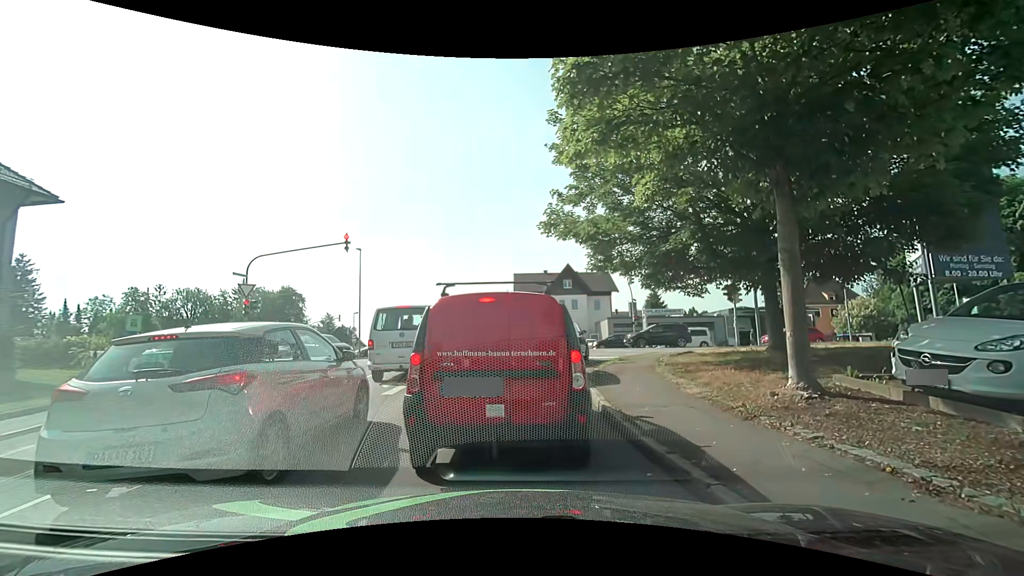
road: residential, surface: asphalt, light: Day
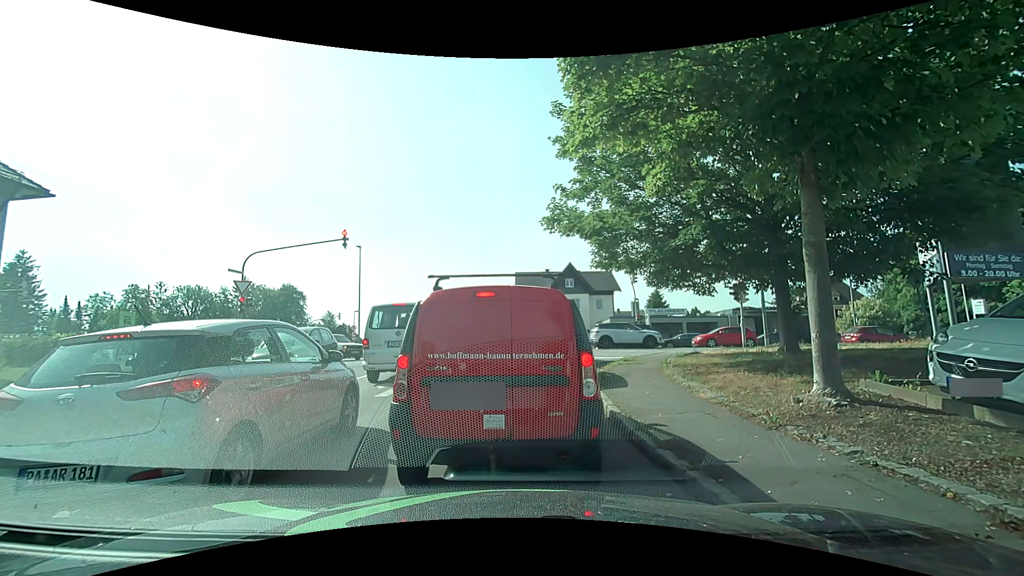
(0.0, +0.6) m; 0°
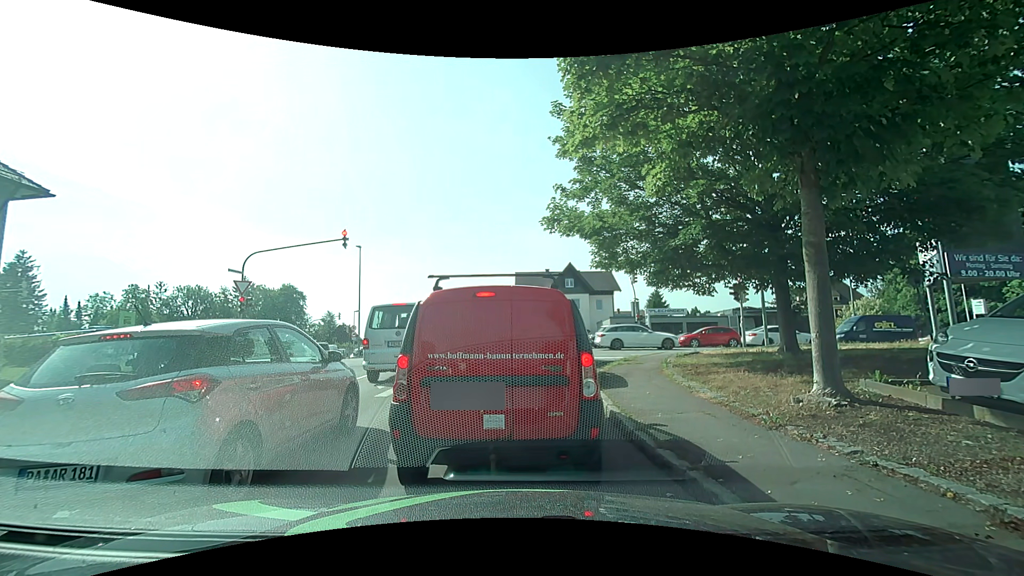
(0.0, 0.0) m; 0°
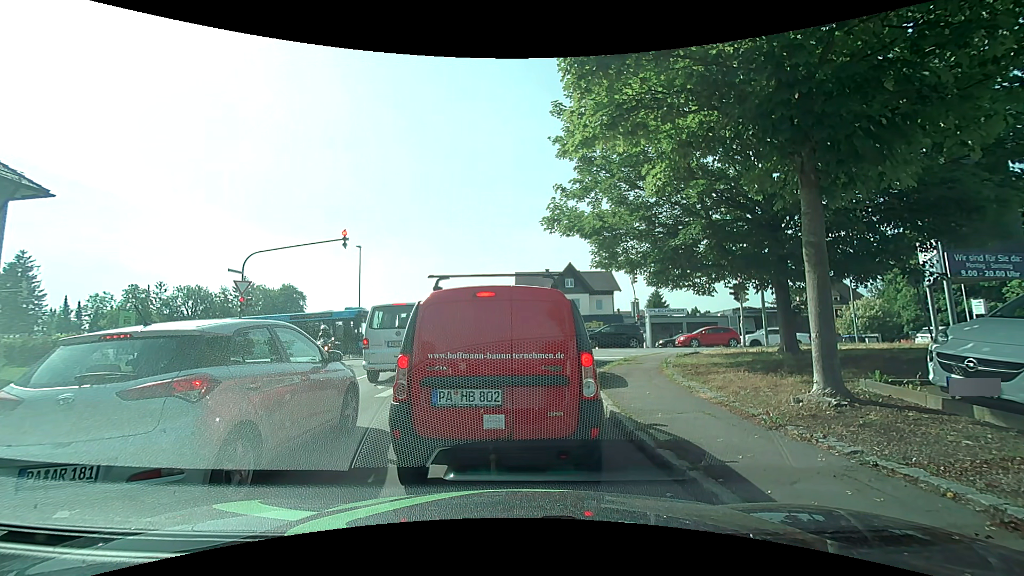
(0.0, 0.0) m; 0°
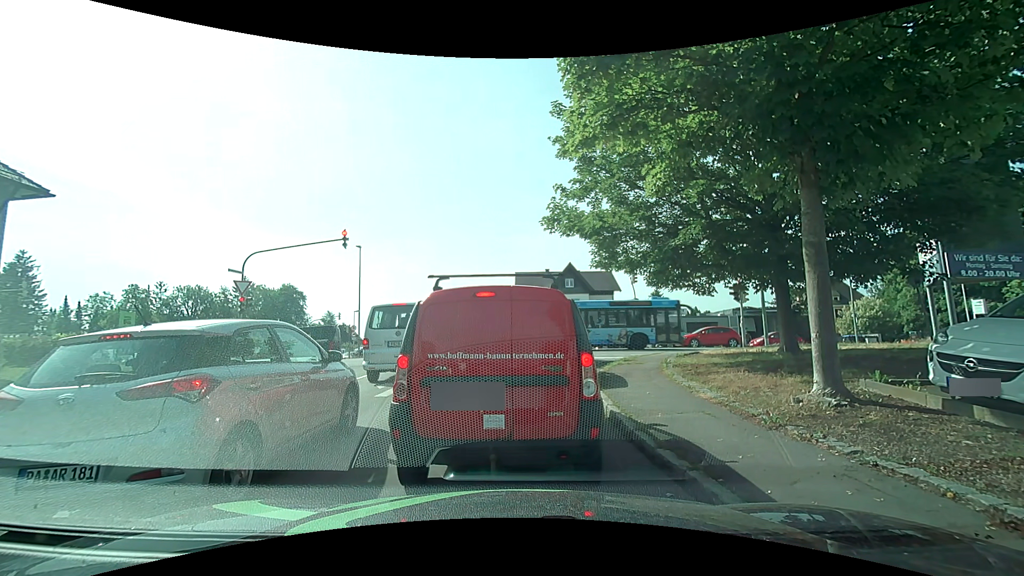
(0.0, 0.0) m; 0°
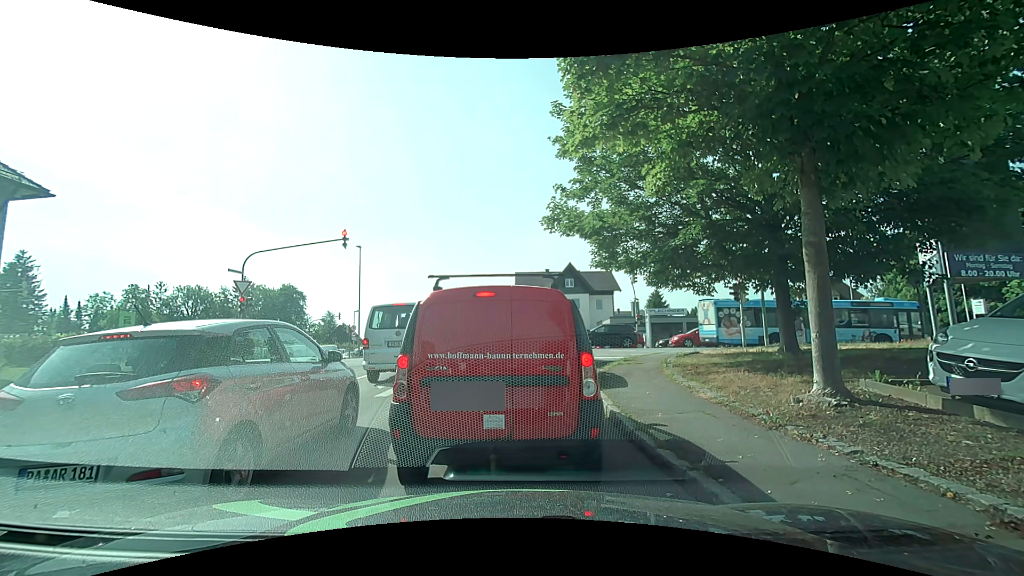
(0.0, 0.0) m; 0°
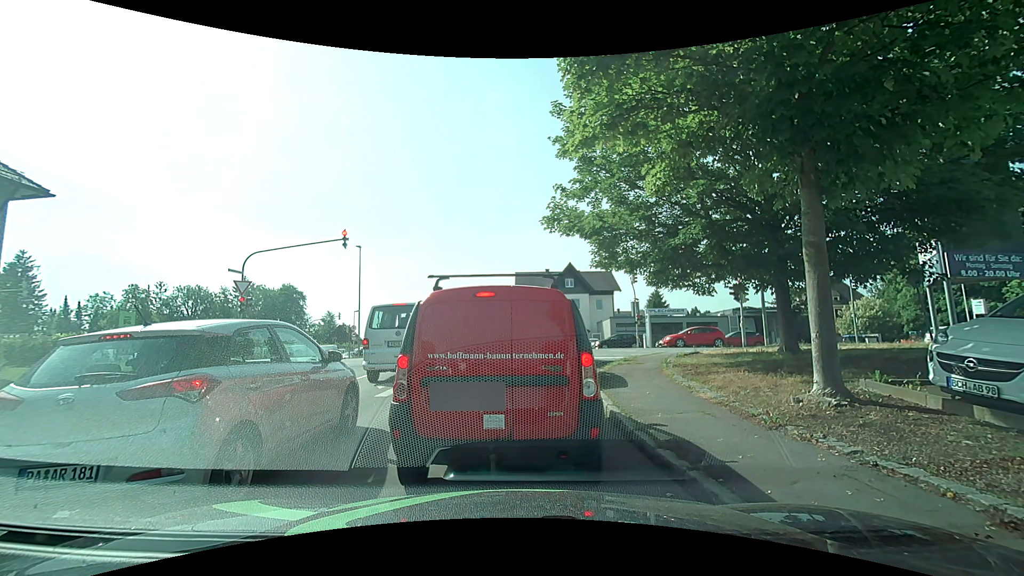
(0.0, 0.0) m; 0°
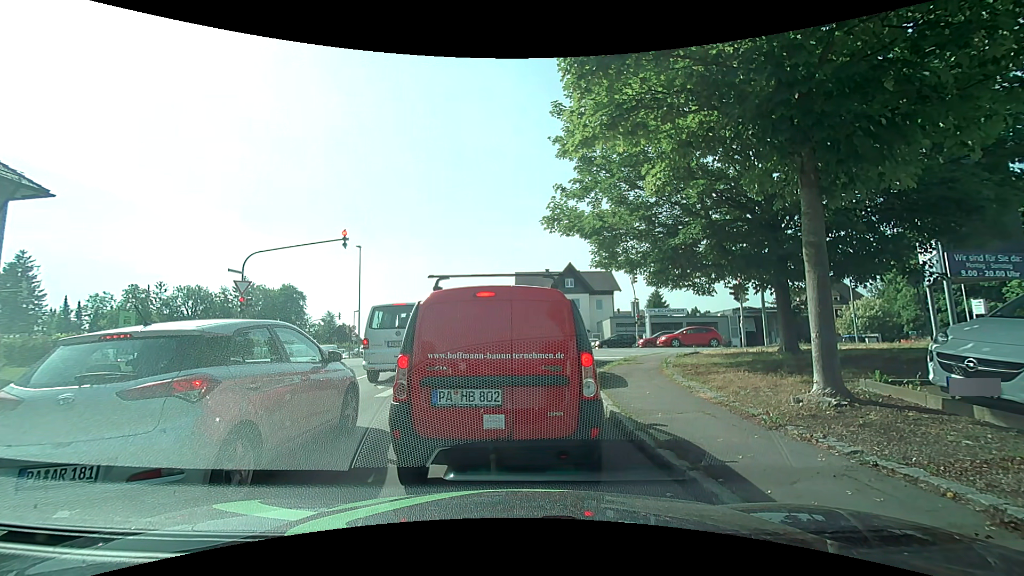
(0.0, 0.0) m; 0°
